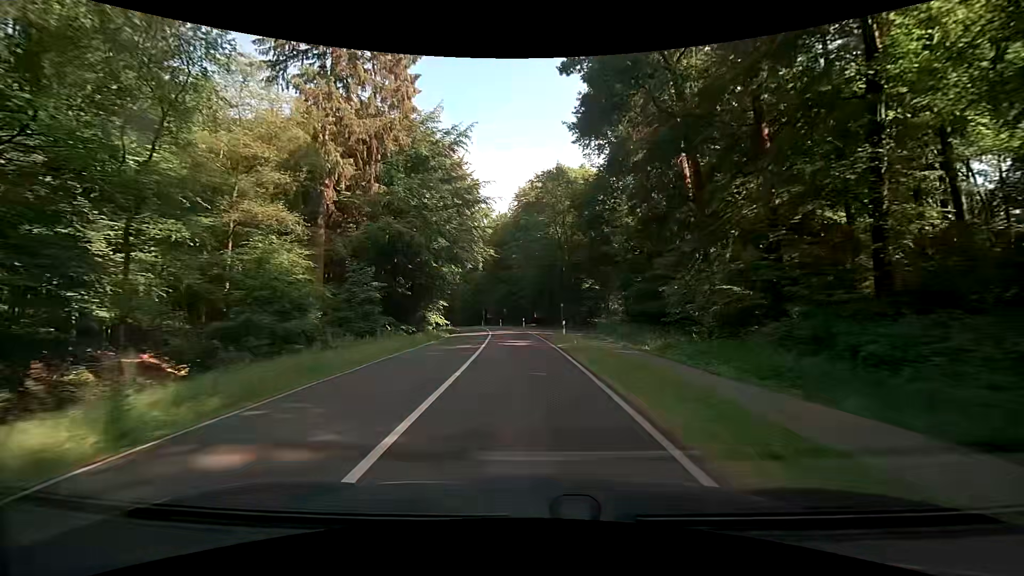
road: secondary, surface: asphalt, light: Day
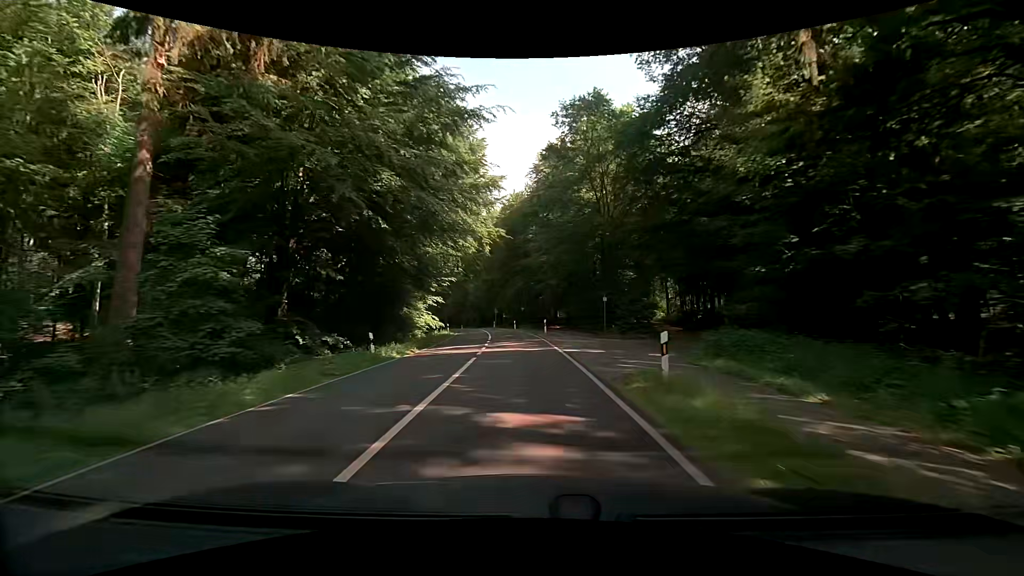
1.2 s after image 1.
(-0.4, +18.2) m; -2°
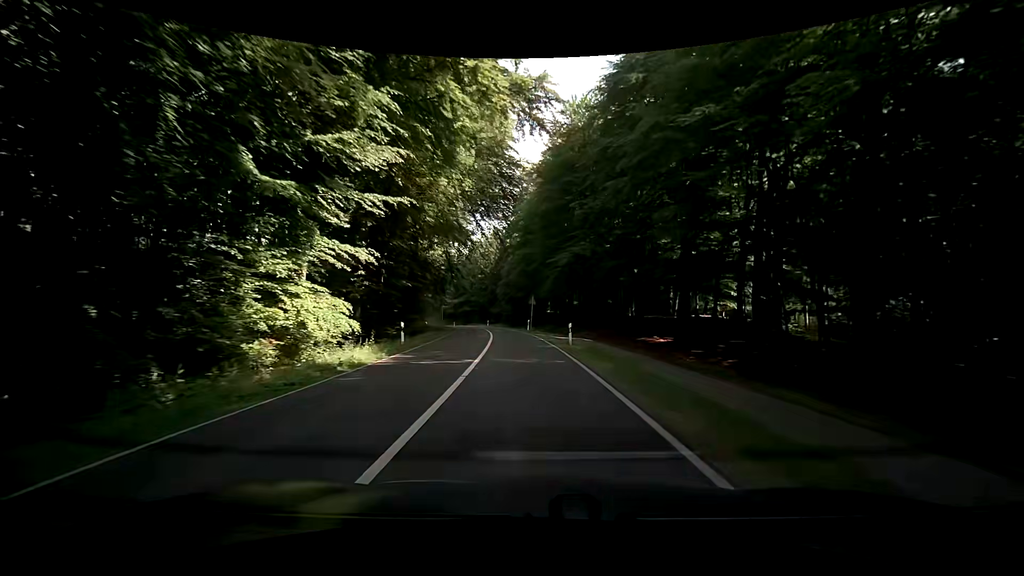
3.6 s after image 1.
(-1.6, +36.1) m; -5°
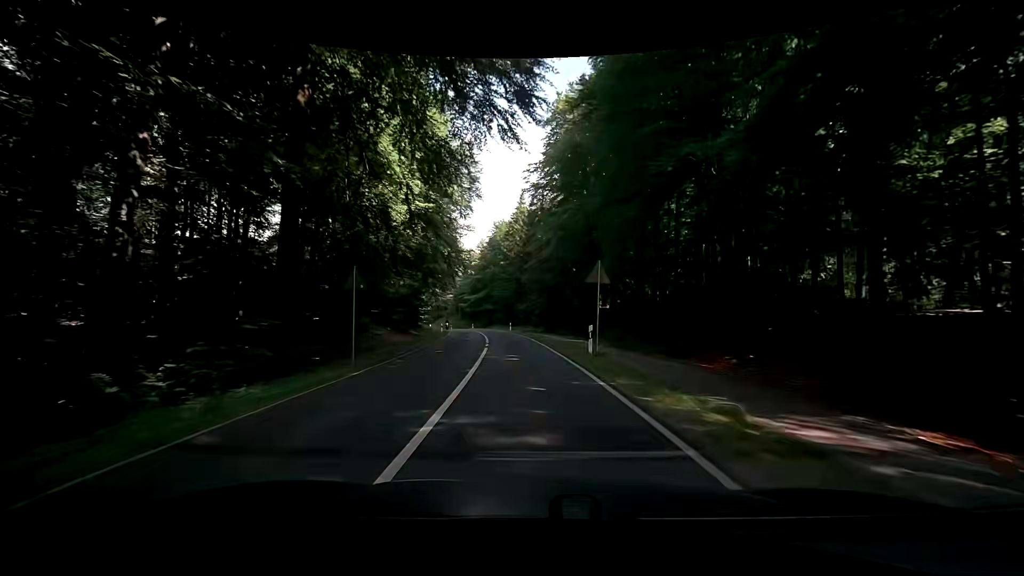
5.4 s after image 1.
(-1.2, +28.2) m; -4°
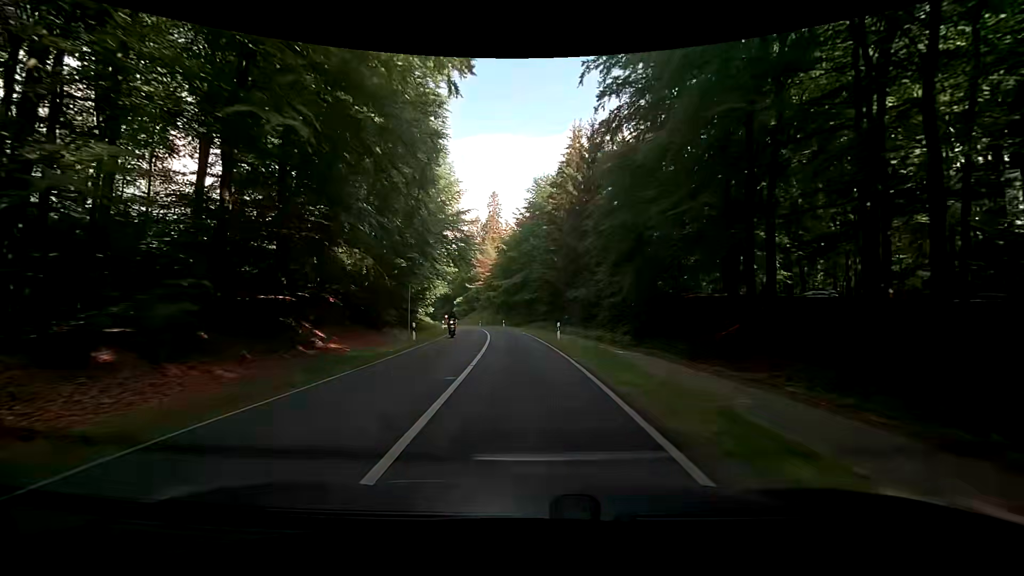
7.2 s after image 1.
(-1.2, +29.2) m; -6°
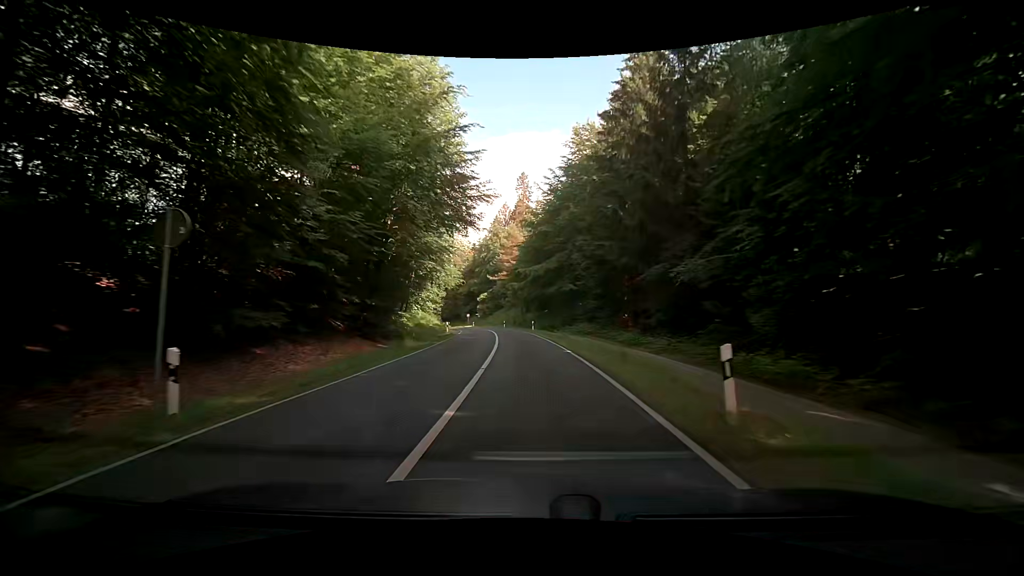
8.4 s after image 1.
(-0.8, +19.6) m; -5°
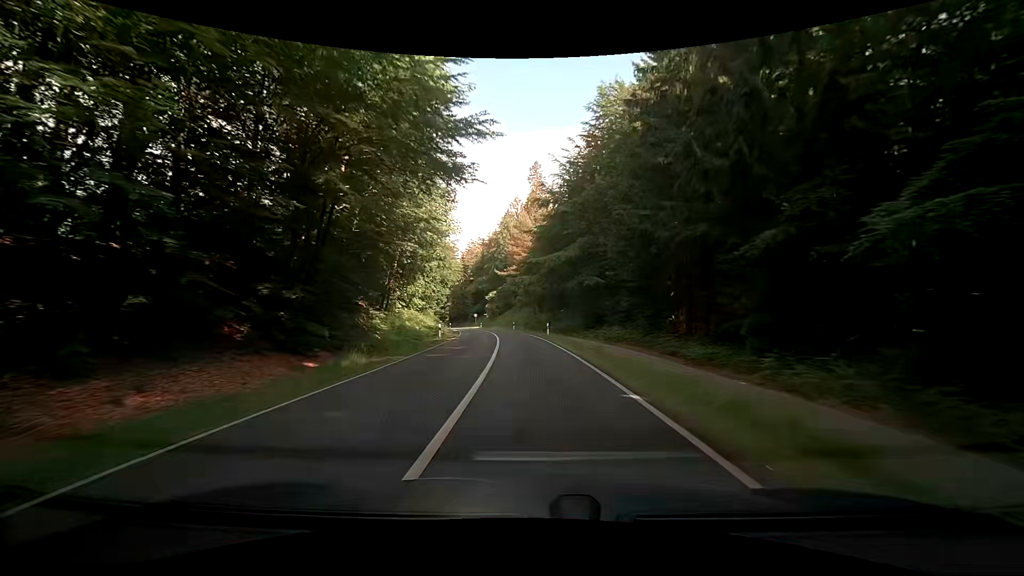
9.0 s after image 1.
(-0.1, +9.9) m; -1°
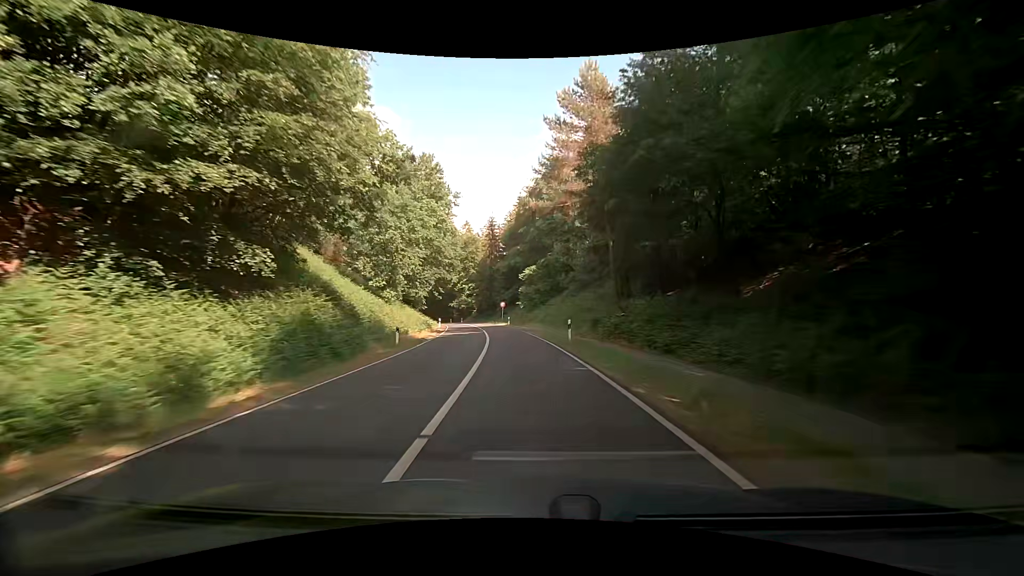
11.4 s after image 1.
(-1.5, +39.7) m; -6°
(0, +10) (0, +20) (-1, +30) (-2, +40) (-3, +50) (-5, +60) (-7, +70) (-9, +79) (-11, +89) (-13, +99) m
